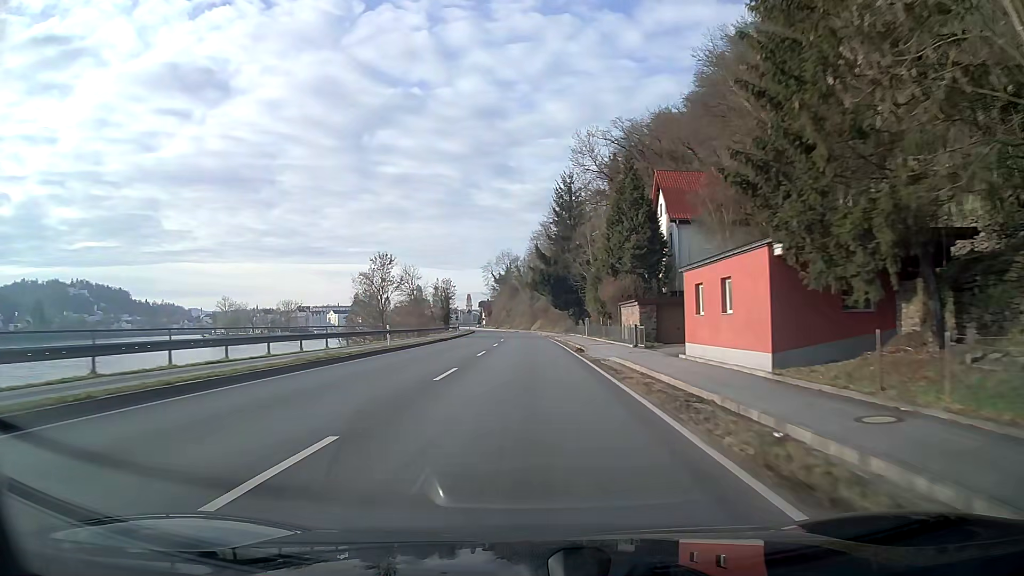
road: primary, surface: asphalt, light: Day
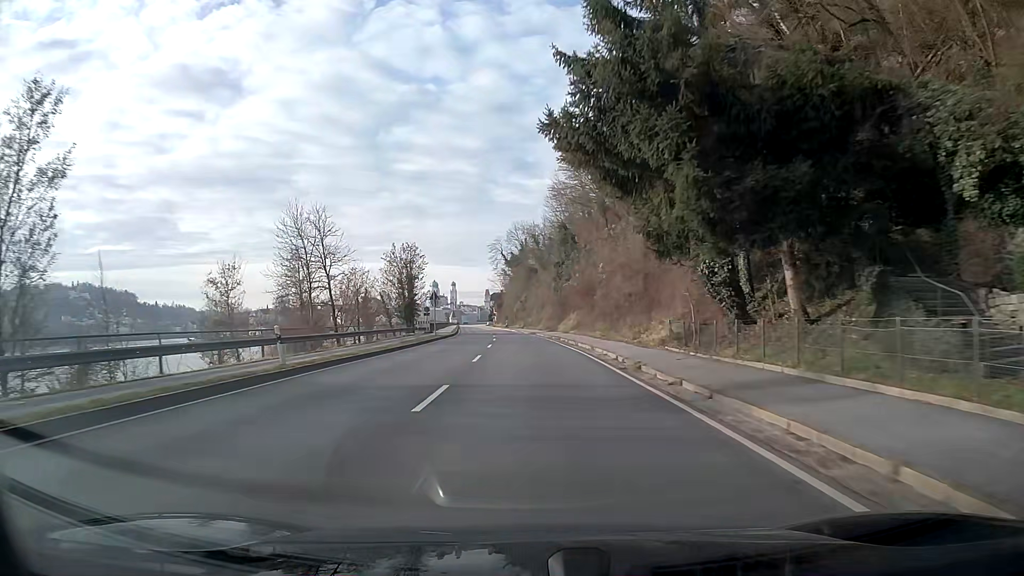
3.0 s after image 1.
(-0.7, +53.8) m; -2°
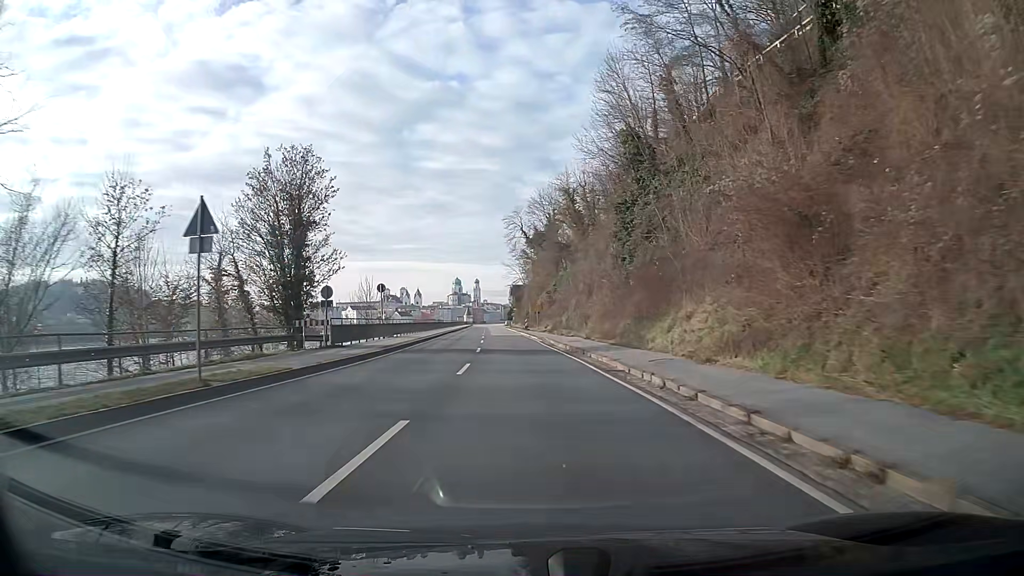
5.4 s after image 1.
(-0.8, +41.0) m; -2°
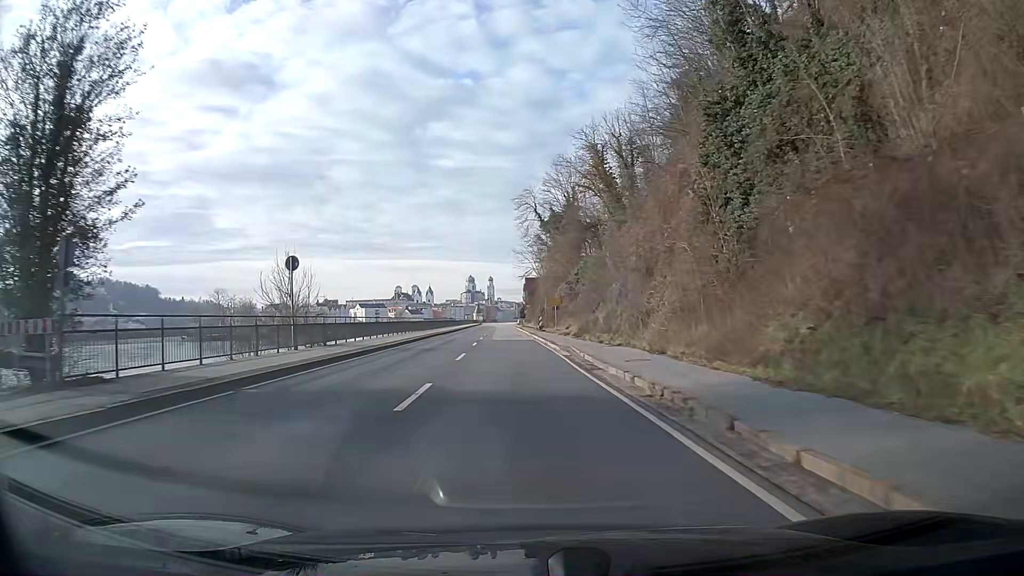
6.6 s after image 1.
(-0.2, +19.0) m; -1°
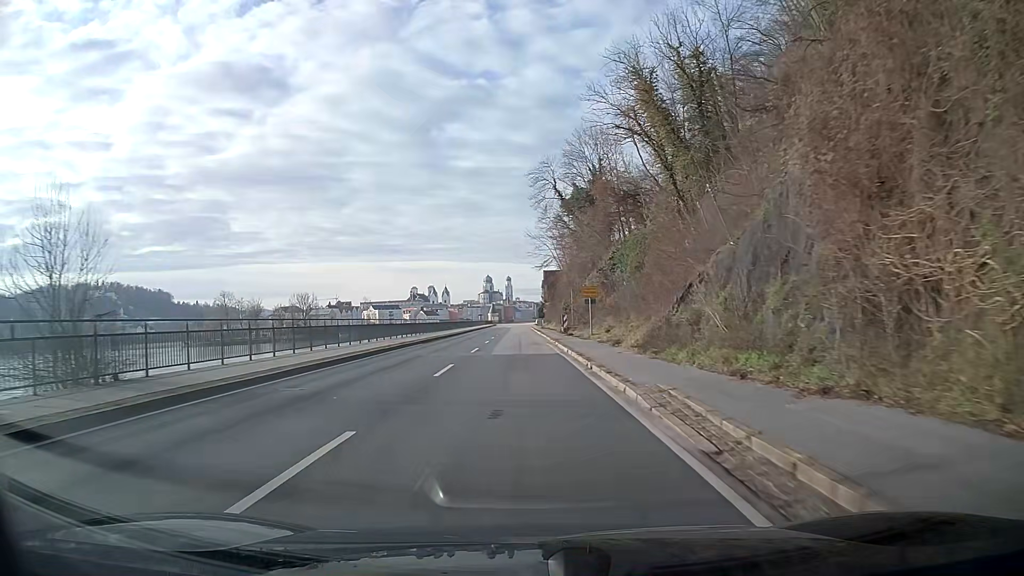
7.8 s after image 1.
(-0.2, +17.9) m; -1°
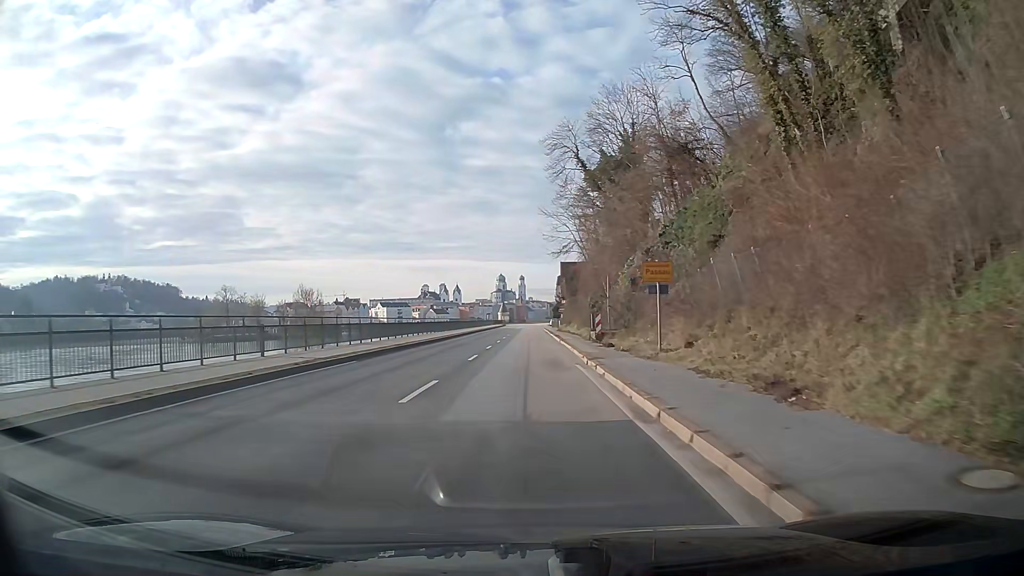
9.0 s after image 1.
(-0.2, +16.9) m; -1°
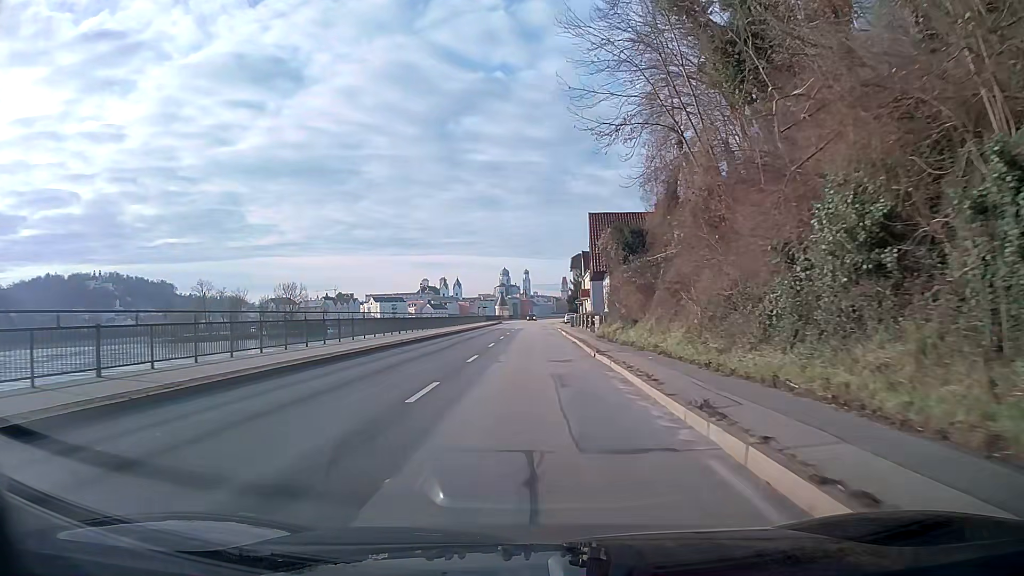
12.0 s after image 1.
(-0.3, +39.8) m; -1°
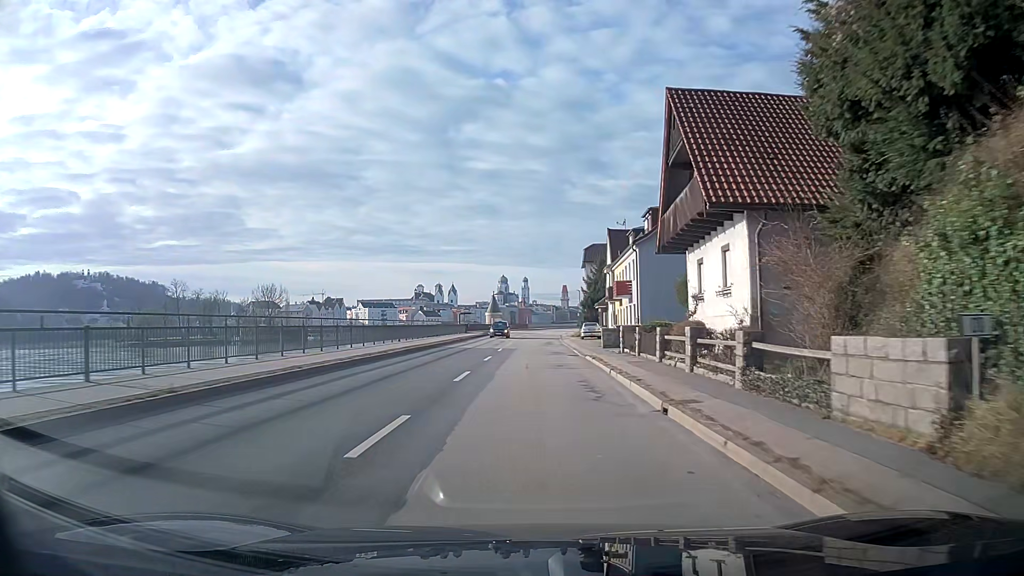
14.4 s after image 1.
(0.0, +30.9) m; 0°
(0, +10) (0, +20) (0, +30) (0, +40) (0, +50) (+1, +60) (+1, +70) (+1, +80) (+2, +90) (+3, +100) m
